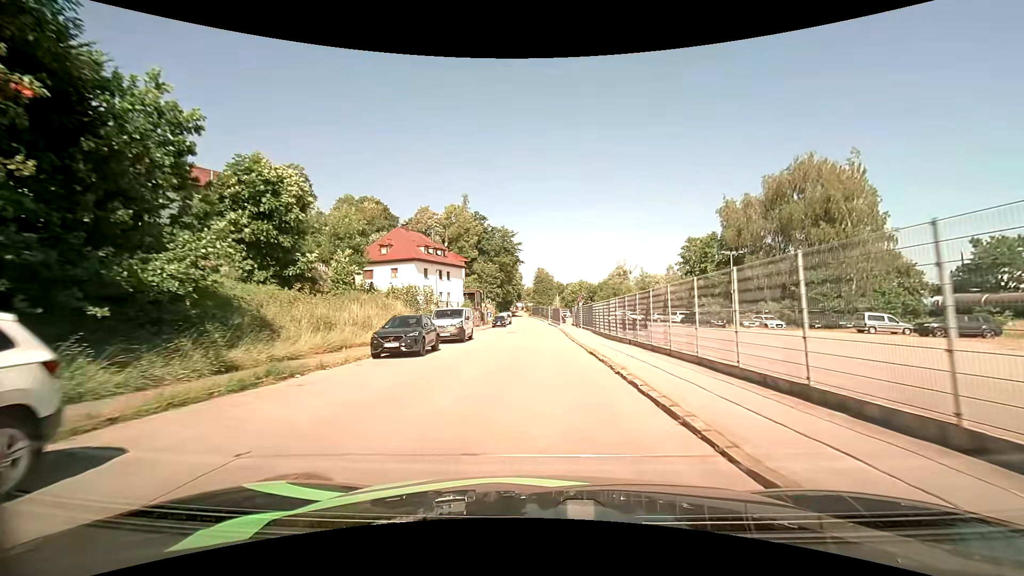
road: residential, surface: asphalt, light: Day
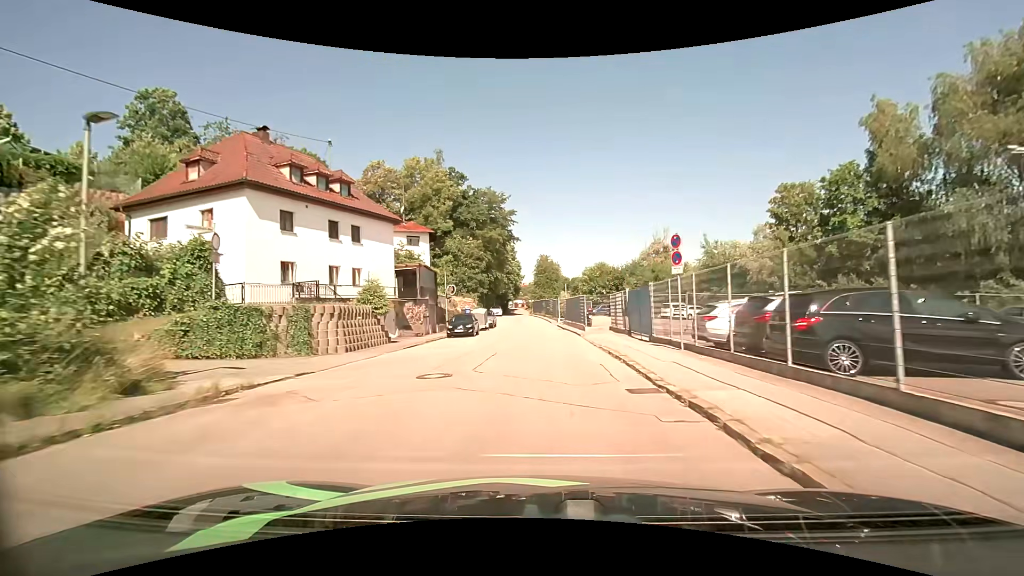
(+0.1, +31.8) m; -1°
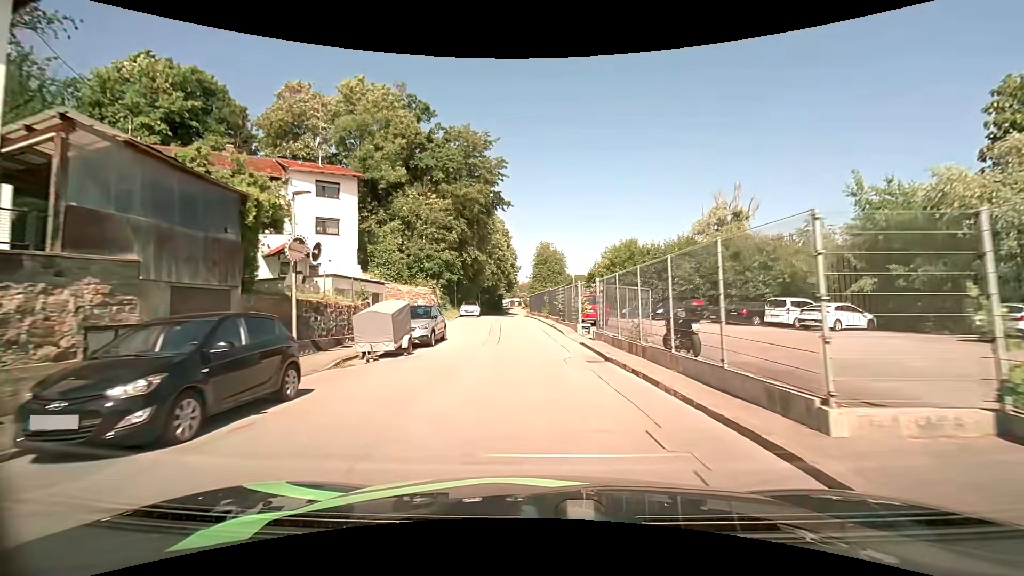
(+0.2, +25.2) m; 0°
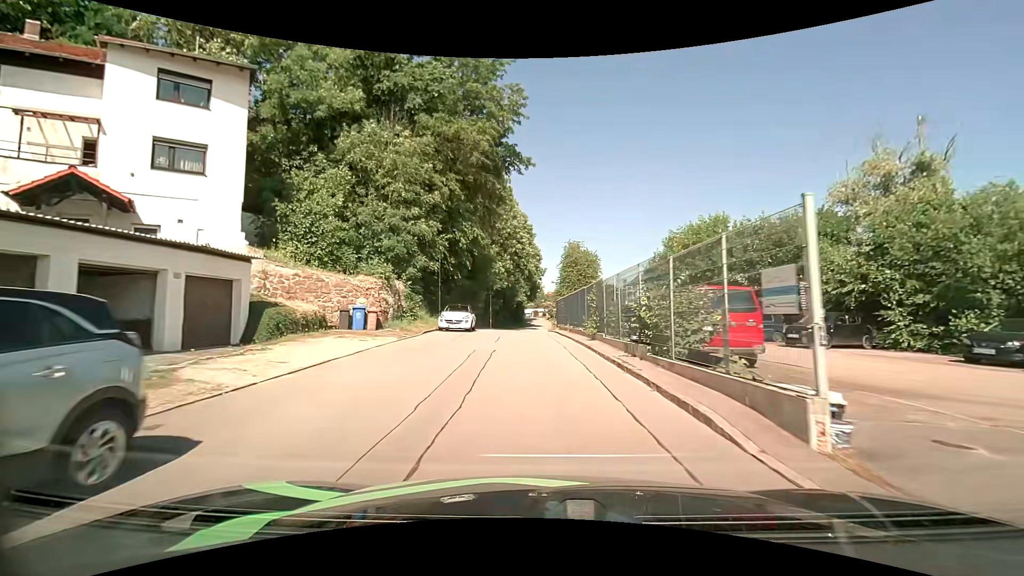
(-0.4, +18.2) m; -3°
(0, +10) (0, +20) (0, +30) (0, +40) (0, +50) (0, +60) (+1, +70) (+1, +80) (+1, +90) (+1, +100) m
